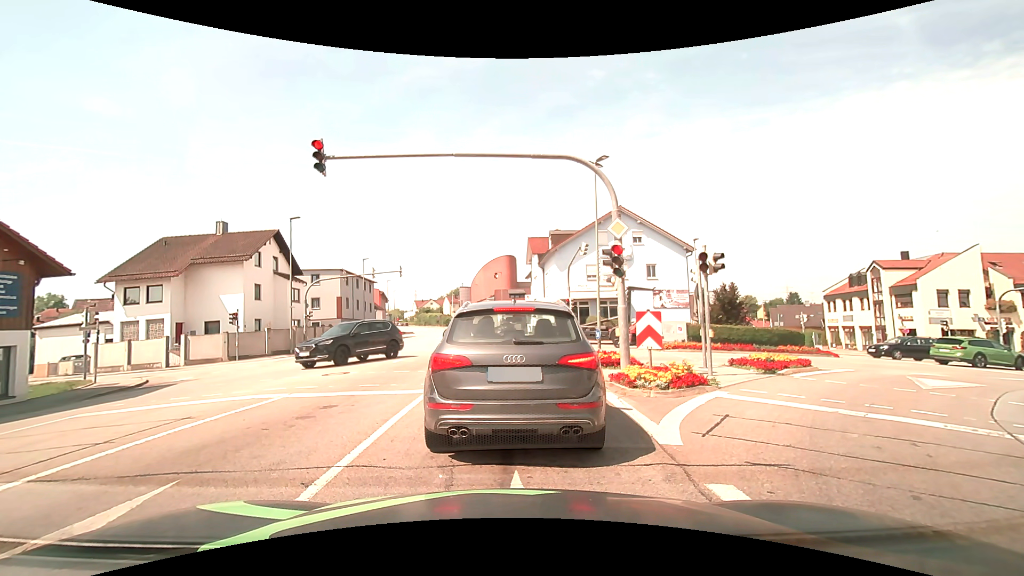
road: tertiary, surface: asphalt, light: Day
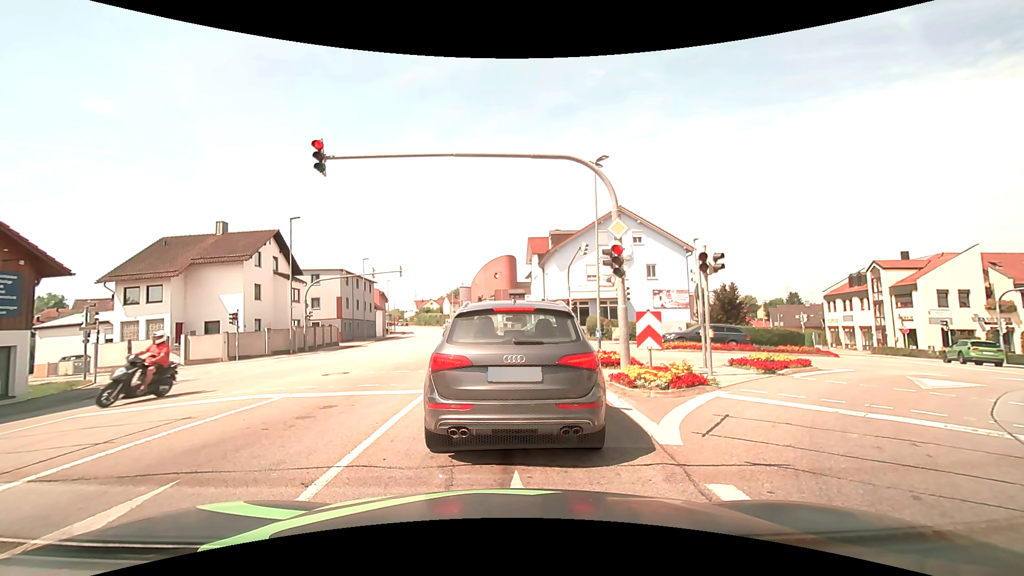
(0.0, 0.0) m; 0°
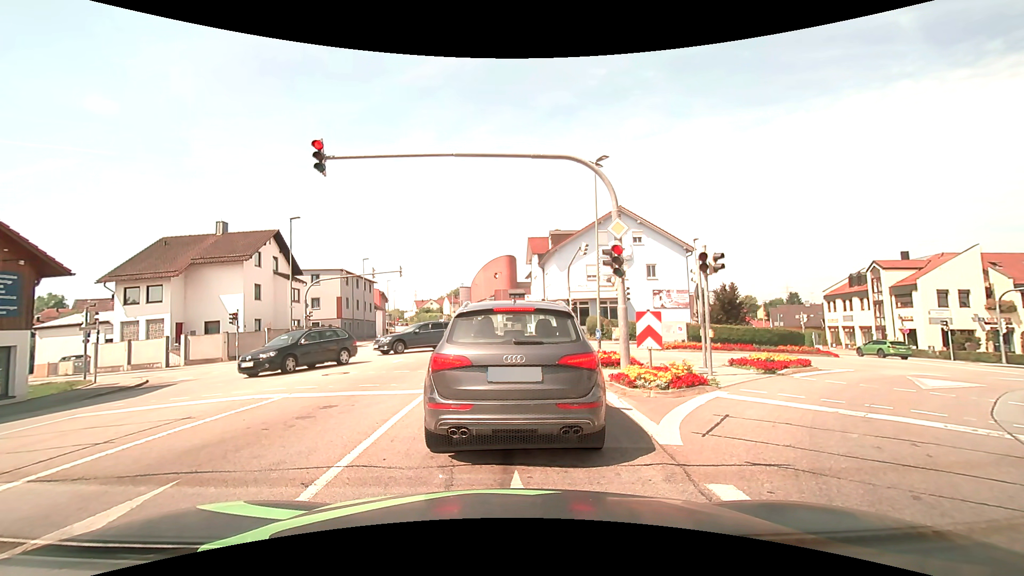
(0.0, 0.0) m; 0°
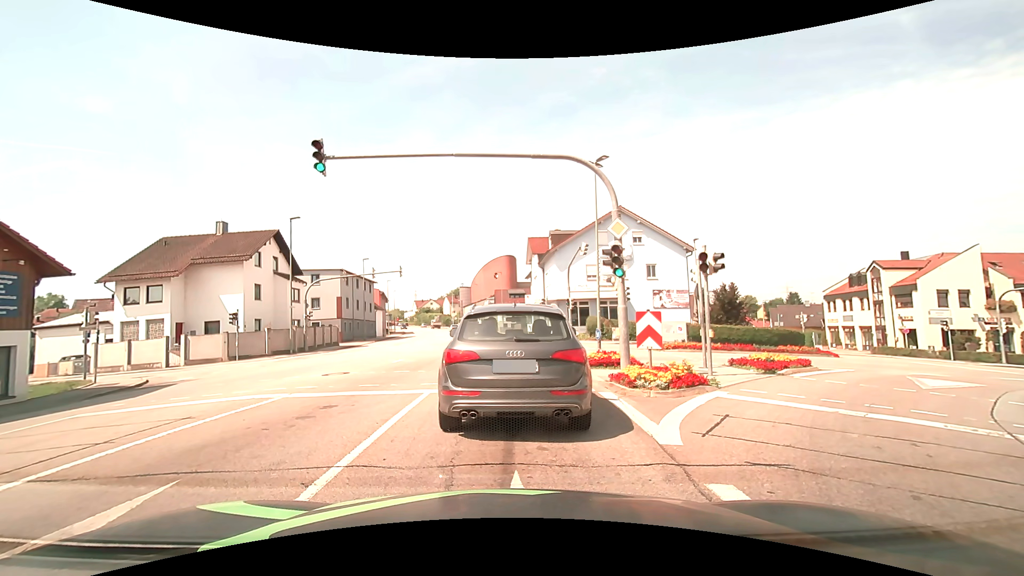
(0.0, 0.0) m; 0°
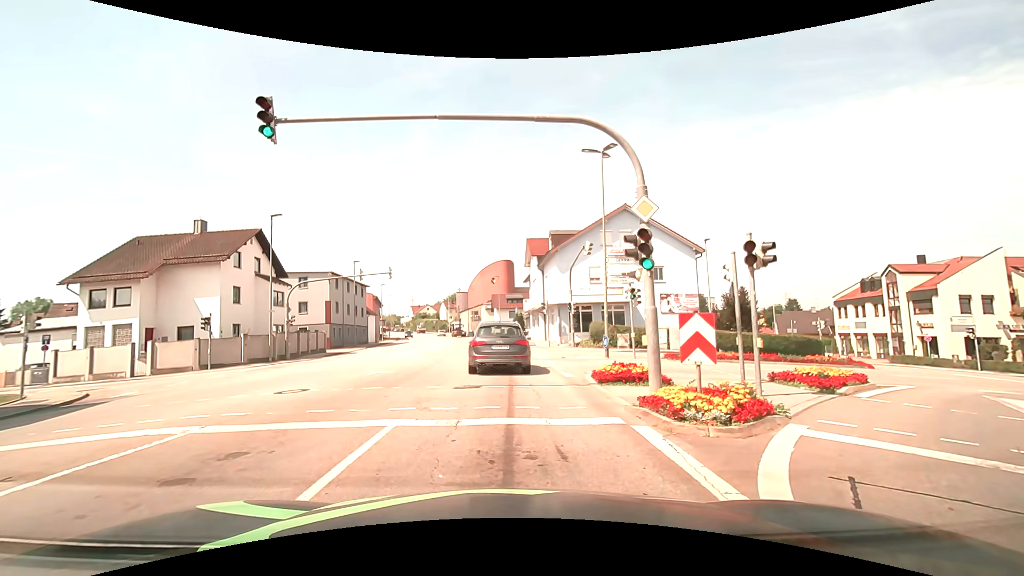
(0.0, +3.0) m; +1°
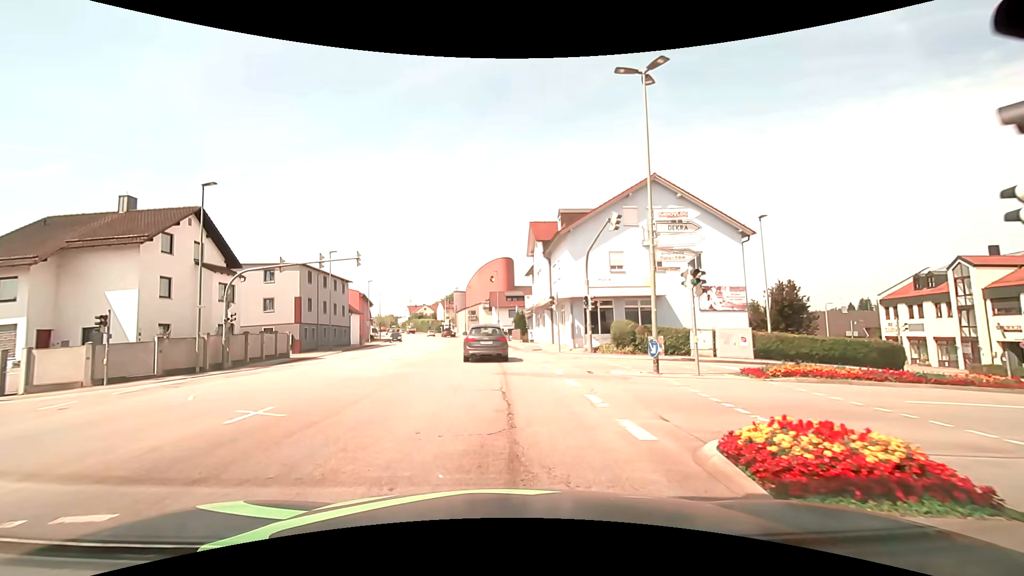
(0.0, +8.3) m; +1°
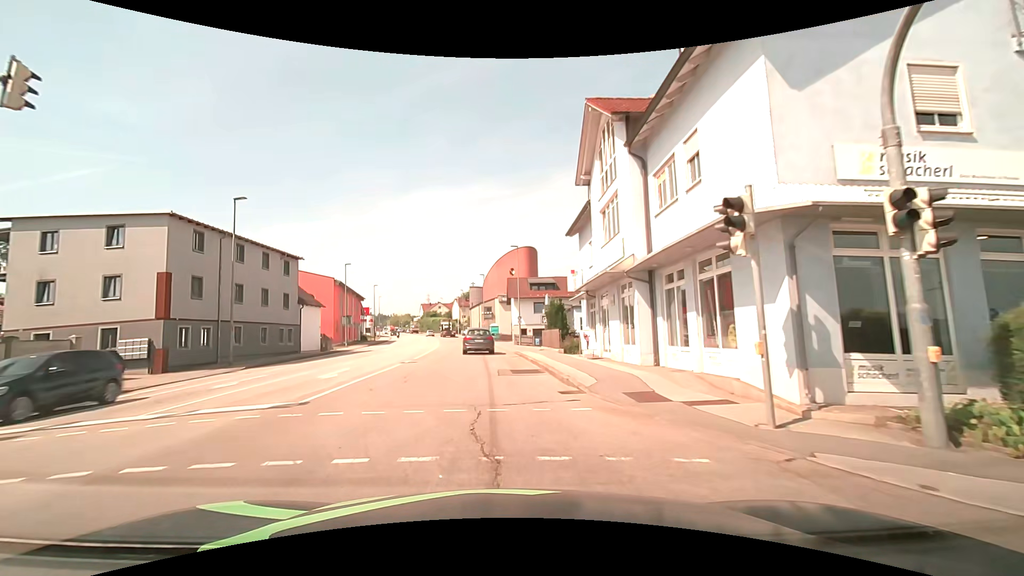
(-0.6, +22.5) m; -3°
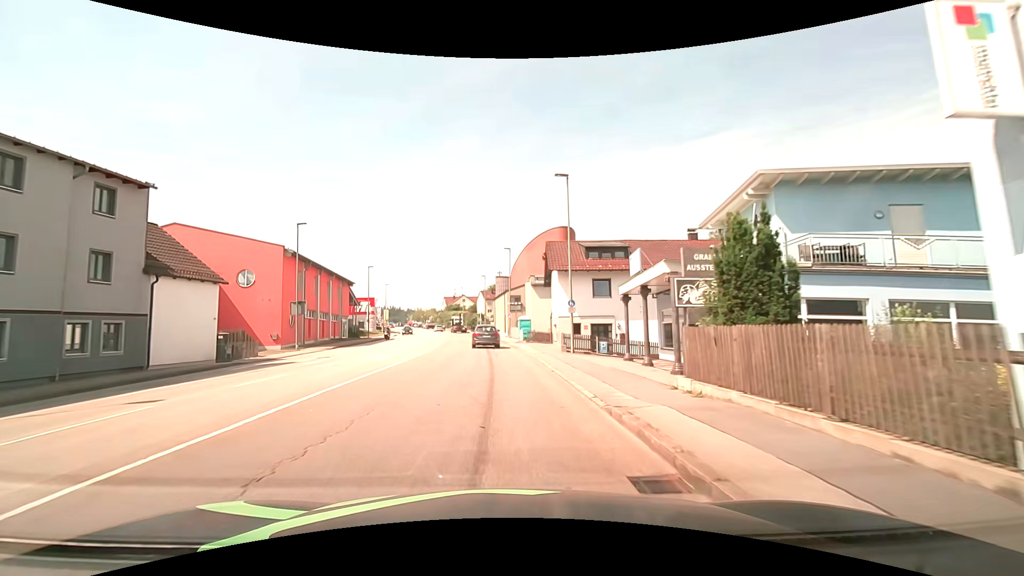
(-0.5, +22.7) m; -3°
(0, +10) (0, +20) (-1, +30) (-1, +40) (-2, +50) (-3, +60) (-4, +70) (-5, +80) (-7, +90) (-9, +99) m
